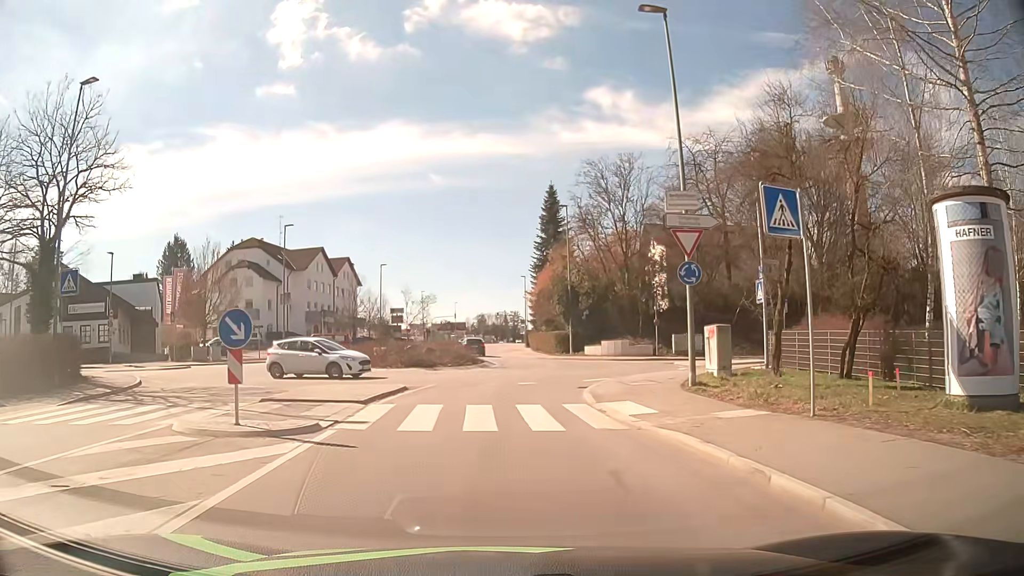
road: tertiary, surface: asphalt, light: Day
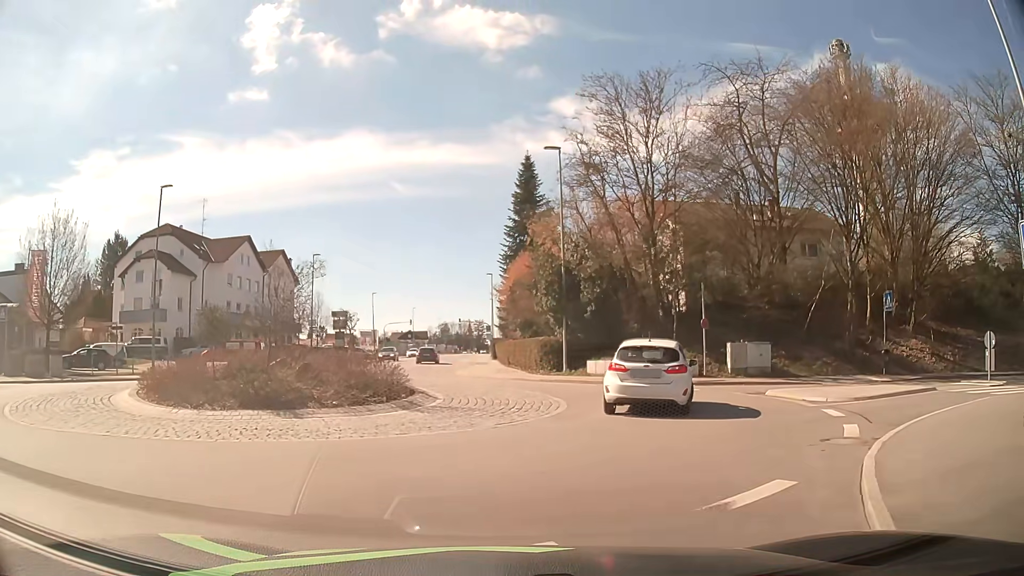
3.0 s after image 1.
(+0.3, +16.0) m; +4°
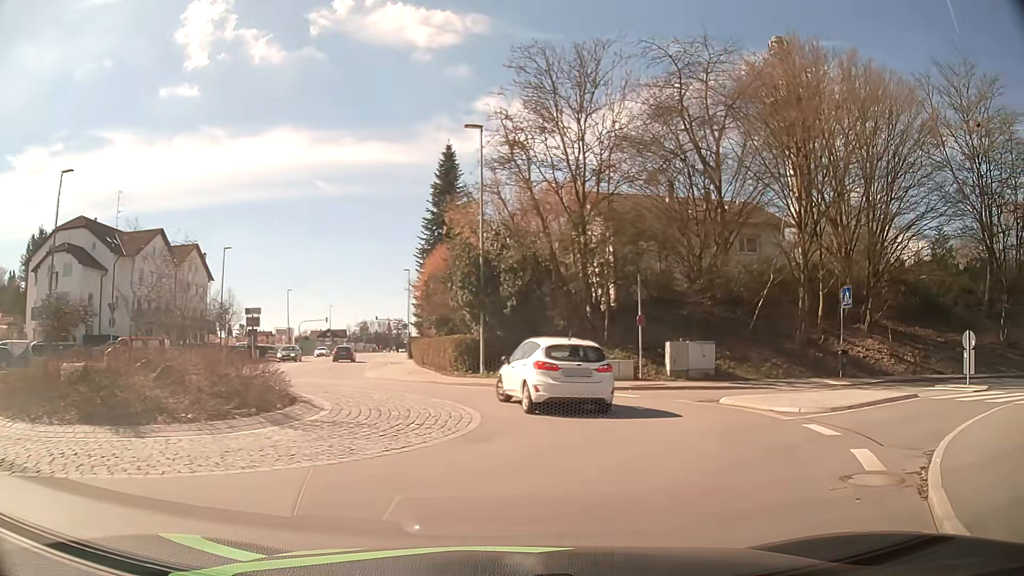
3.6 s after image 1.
(+0.1, +3.1) m; +6°
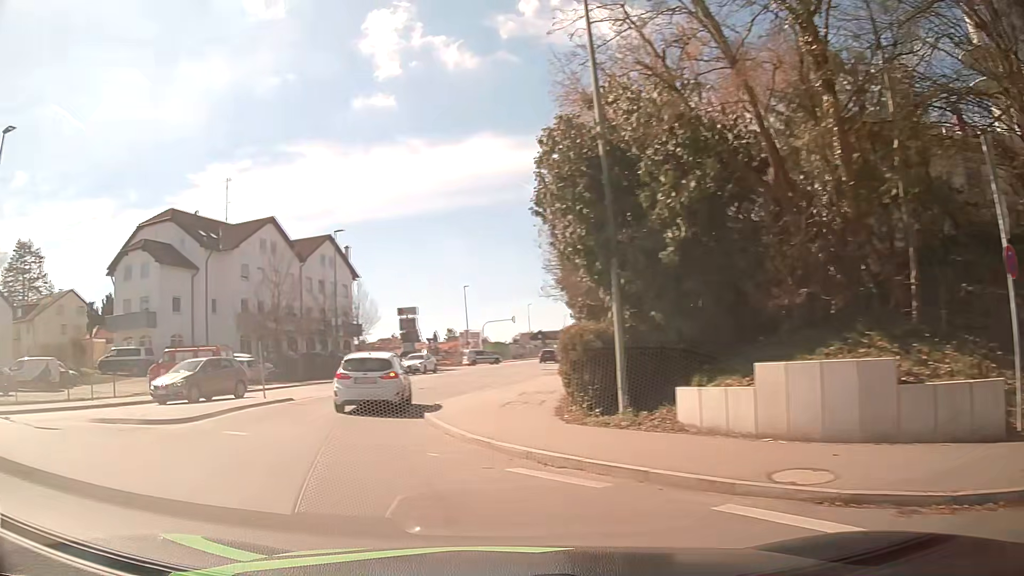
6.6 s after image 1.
(+1.7, +16.0) m; -17°
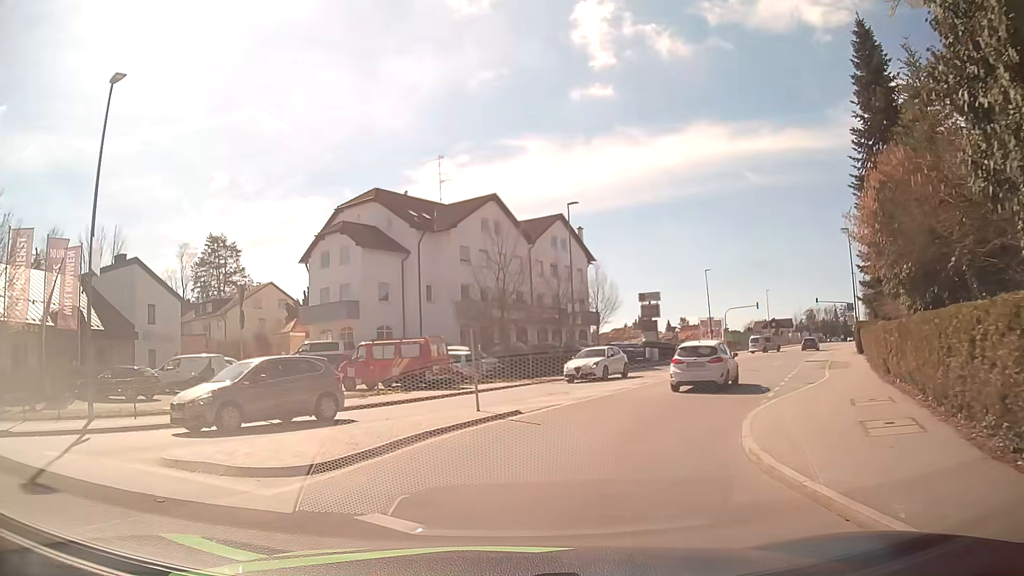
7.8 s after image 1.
(-1.4, +6.4) m; -18°
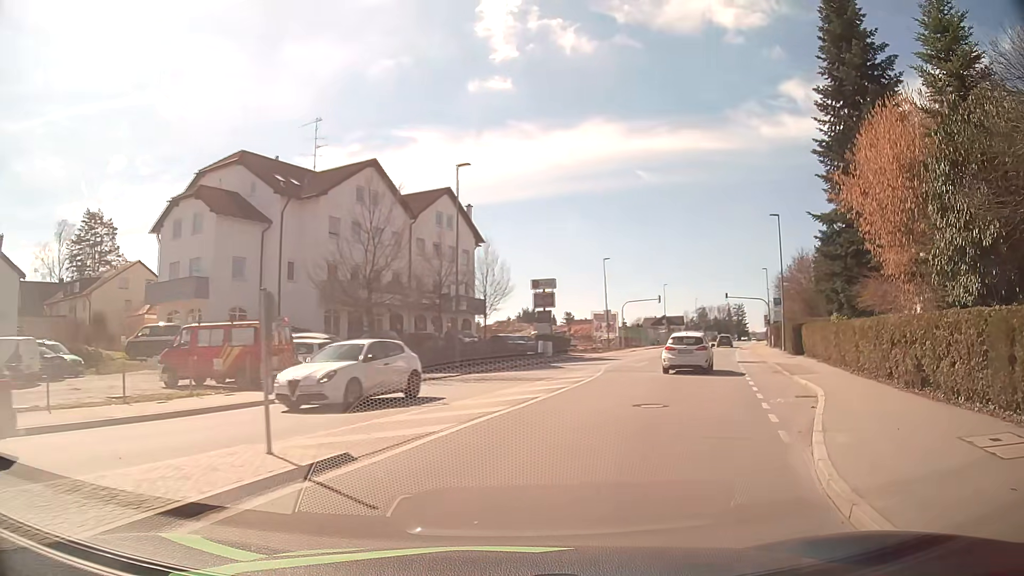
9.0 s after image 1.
(0.0, +7.3) m; +6°
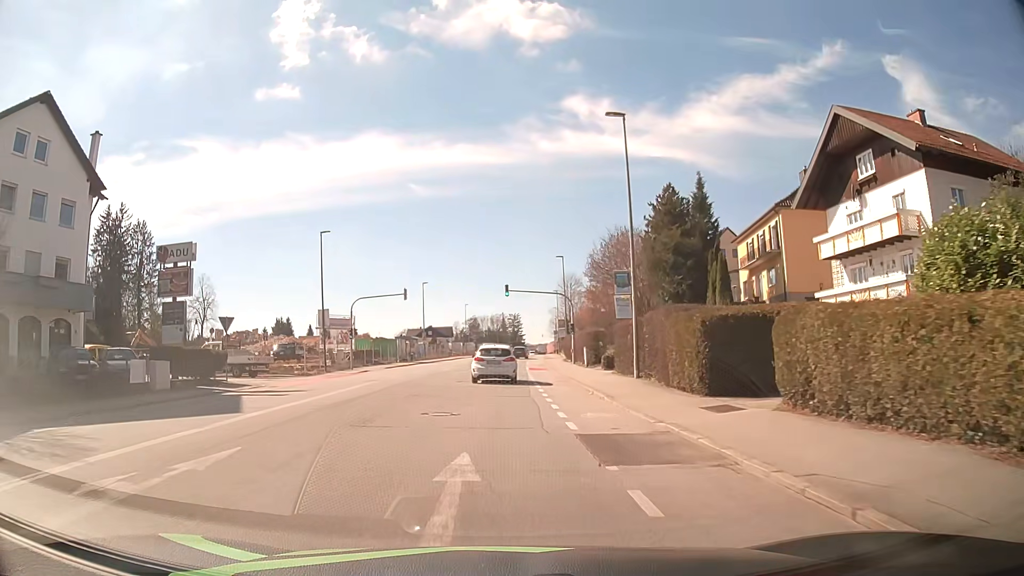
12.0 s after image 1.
(+7.9, +25.3) m; +21°
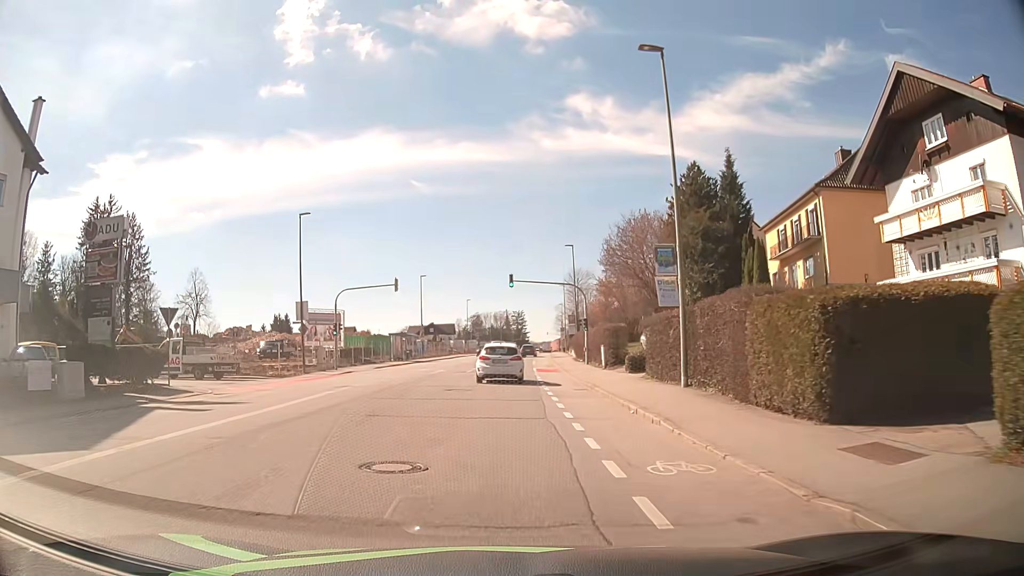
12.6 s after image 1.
(0.0, +6.3) m; 0°
